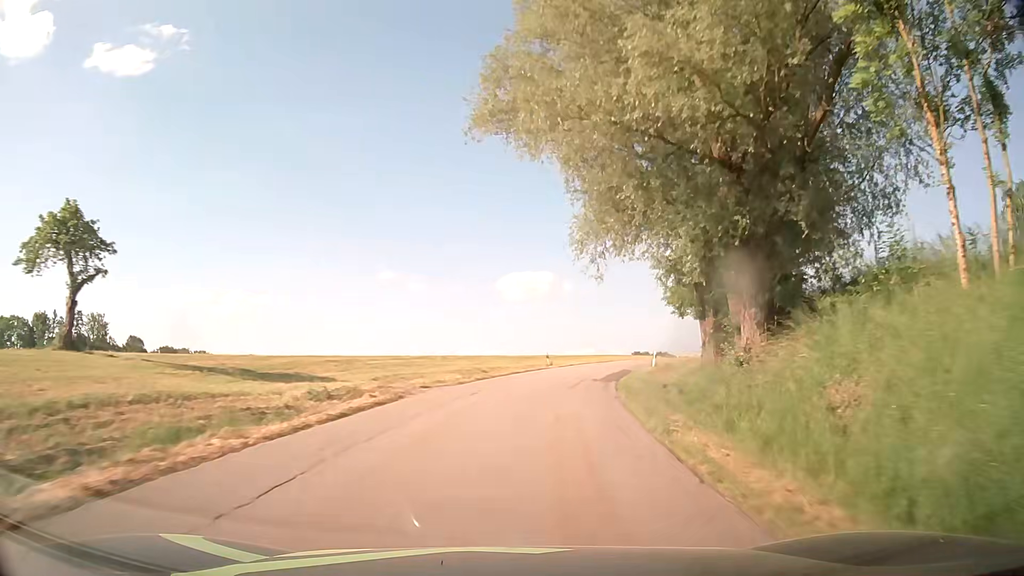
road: tertiary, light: Day
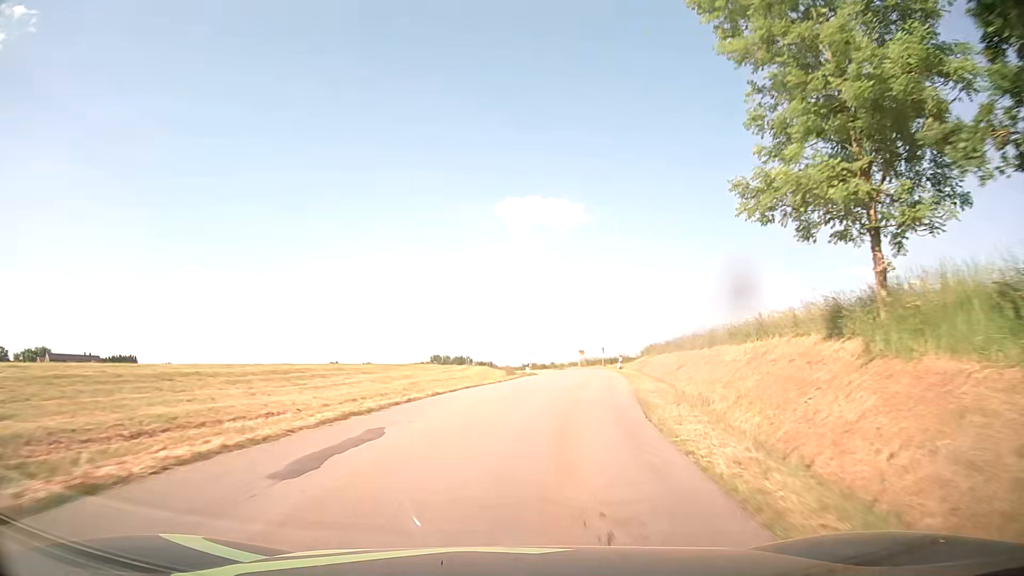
(+6.6, +41.1) m; +17°
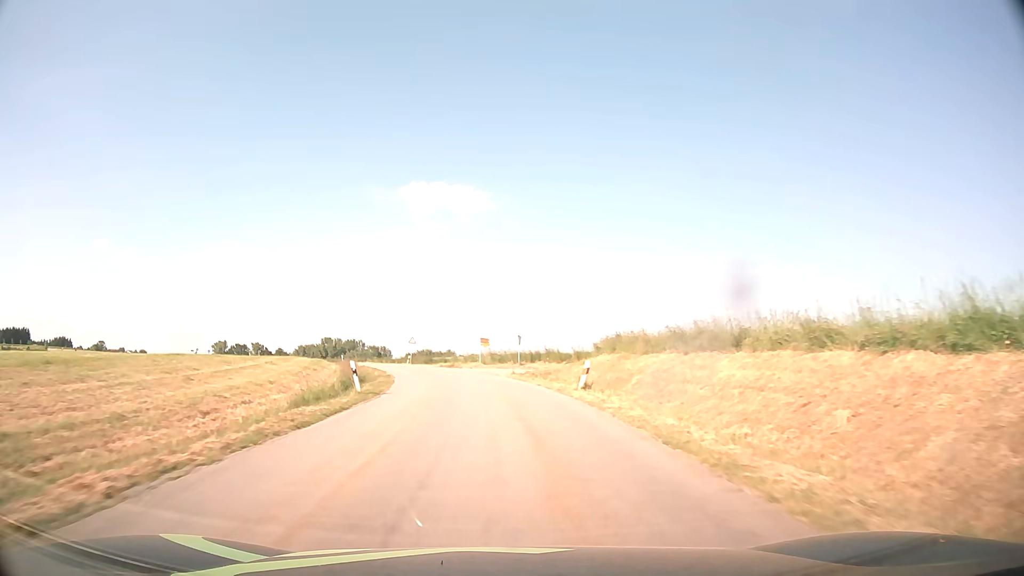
(+3.3, +30.6) m; +10°
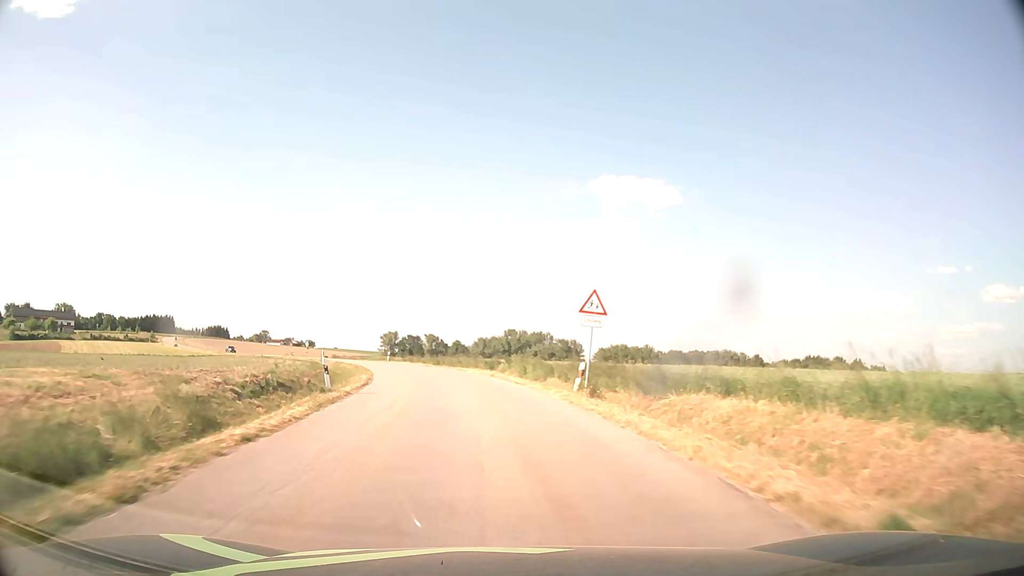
(-6.1, +52.7) m; -16°
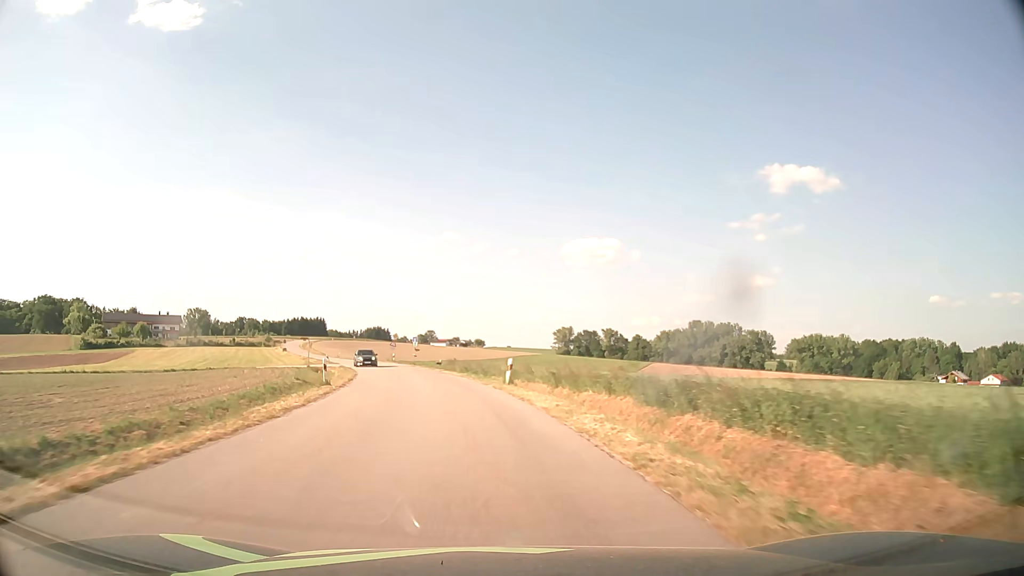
(-5.2, +44.7) m; -14°
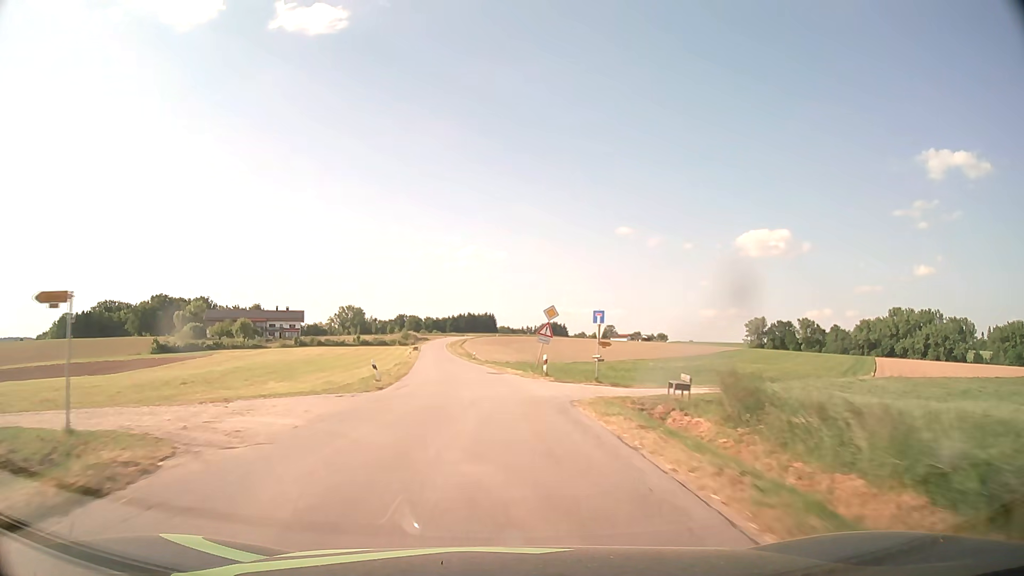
(-6.3, +45.9) m; -15°
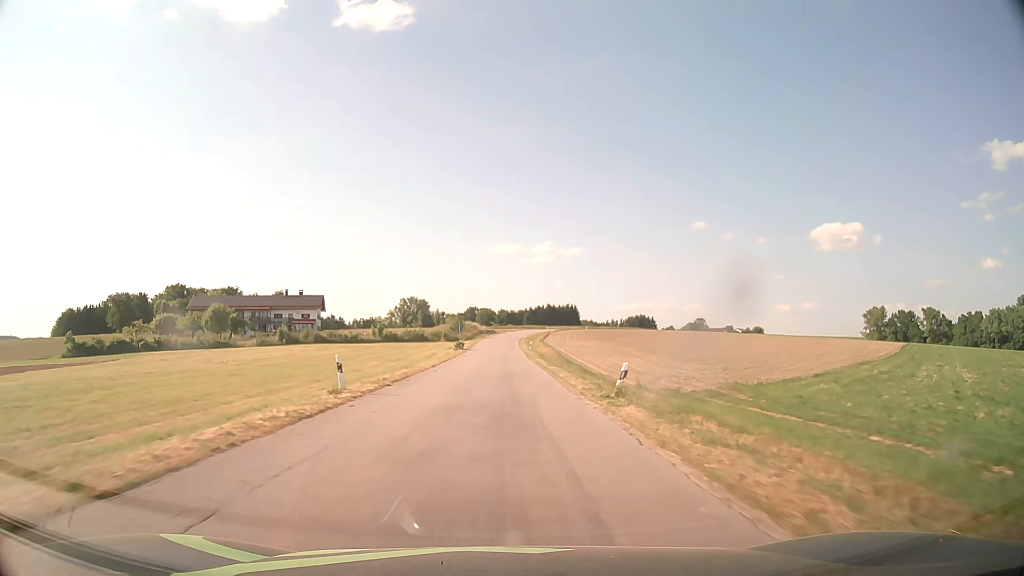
(-4.8, +59.9) m; -7°
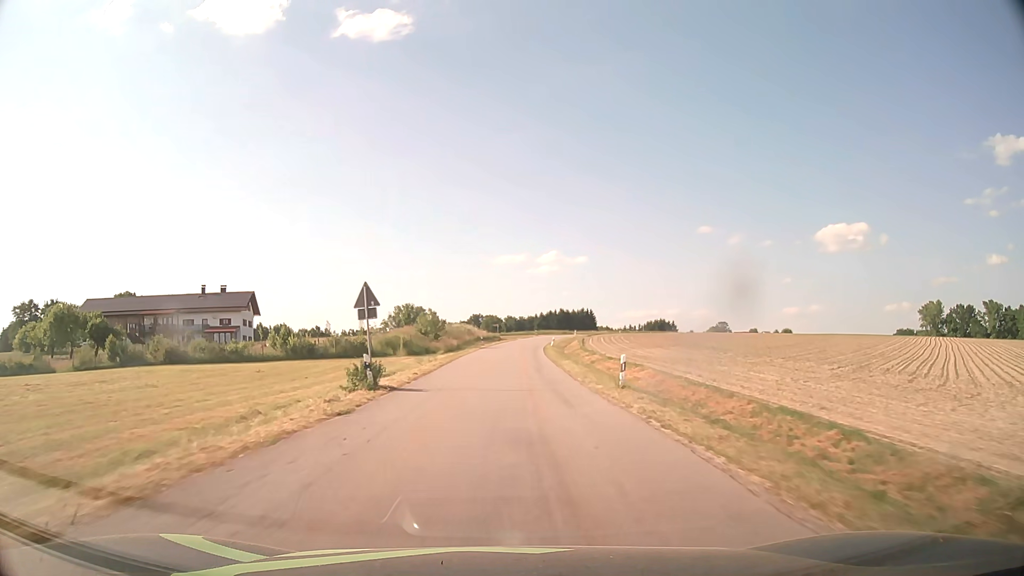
(-0.6, +49.2) m; -1°
(0, +10) (0, +20) (0, +30) (0, +40) (+1, +50) (+1, +60) (+2, +70) (+3, +80) (+4, +90) (+5, +100) m
